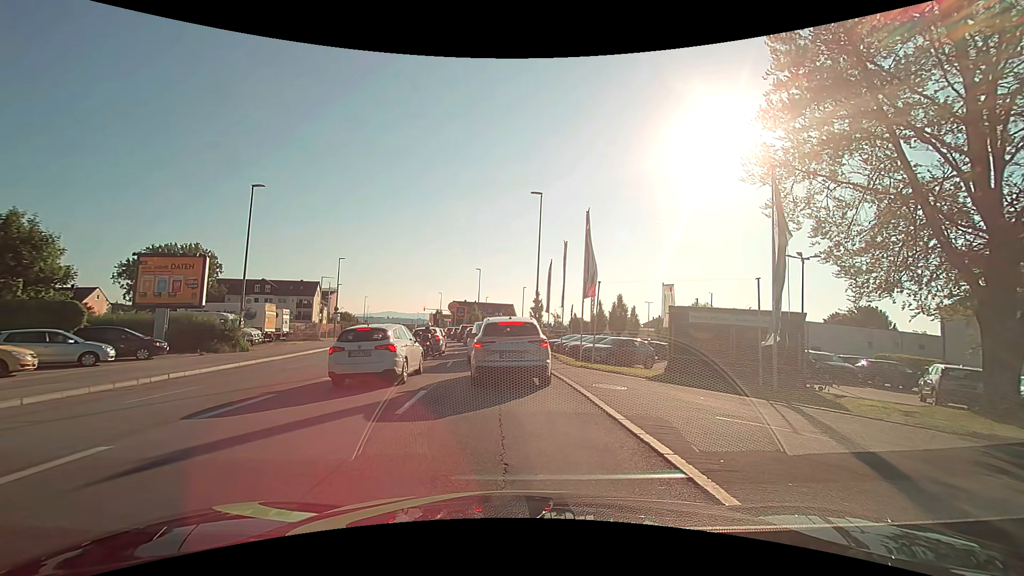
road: tertiary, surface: asphalt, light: Day
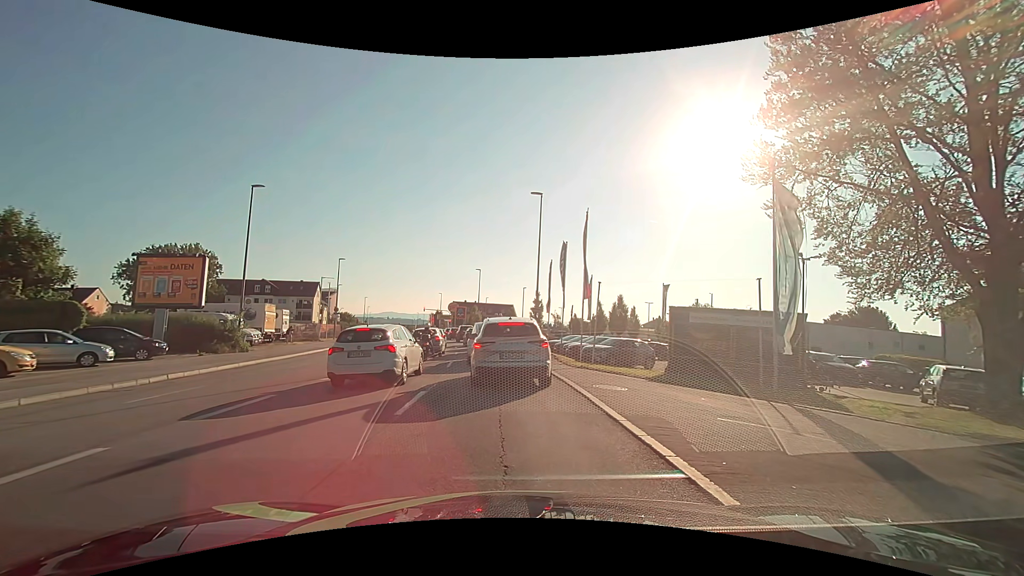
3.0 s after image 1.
(0.0, 0.0) m; 0°
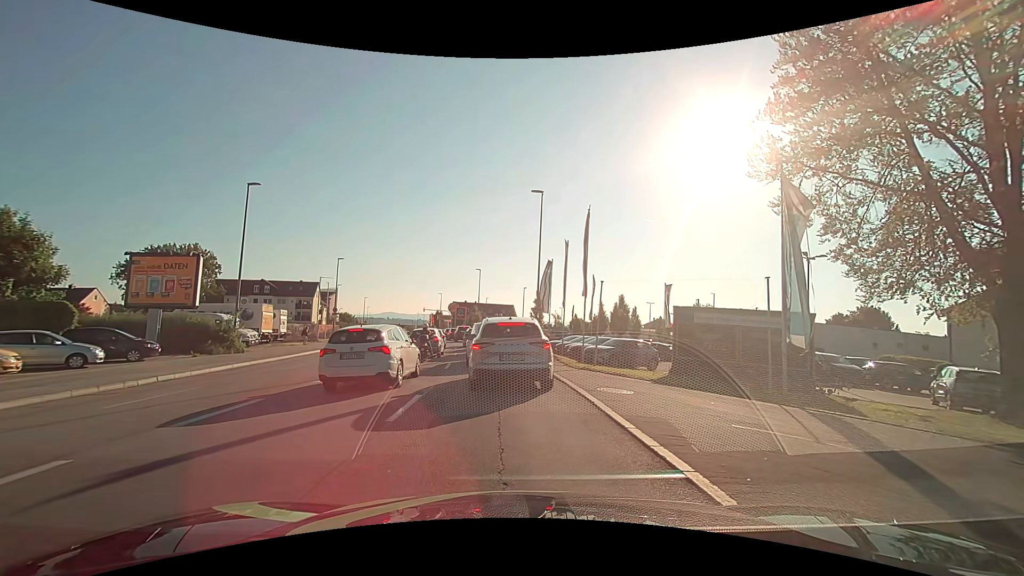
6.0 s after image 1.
(0.0, +0.6) m; 0°
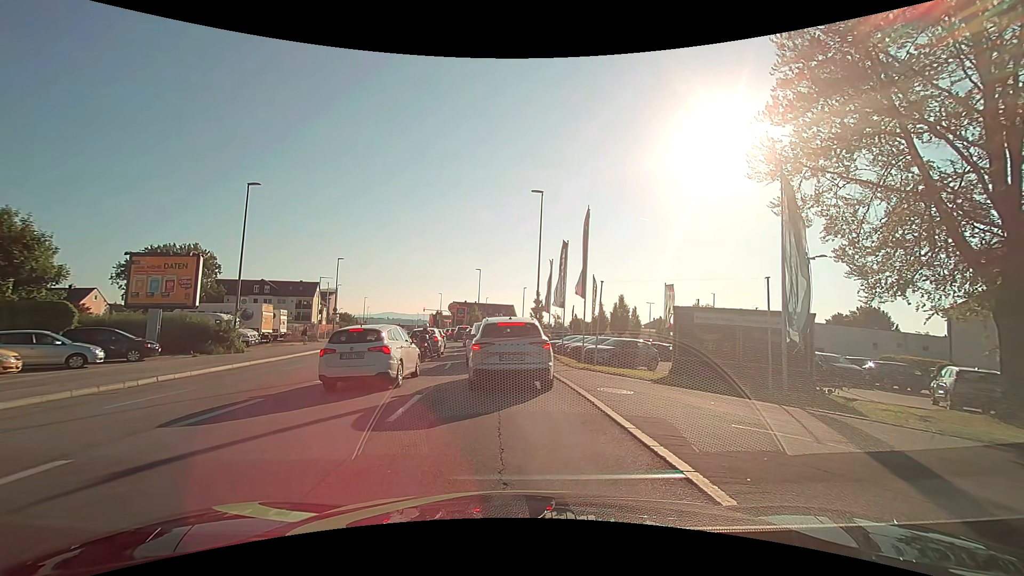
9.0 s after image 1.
(0.0, 0.0) m; 0°
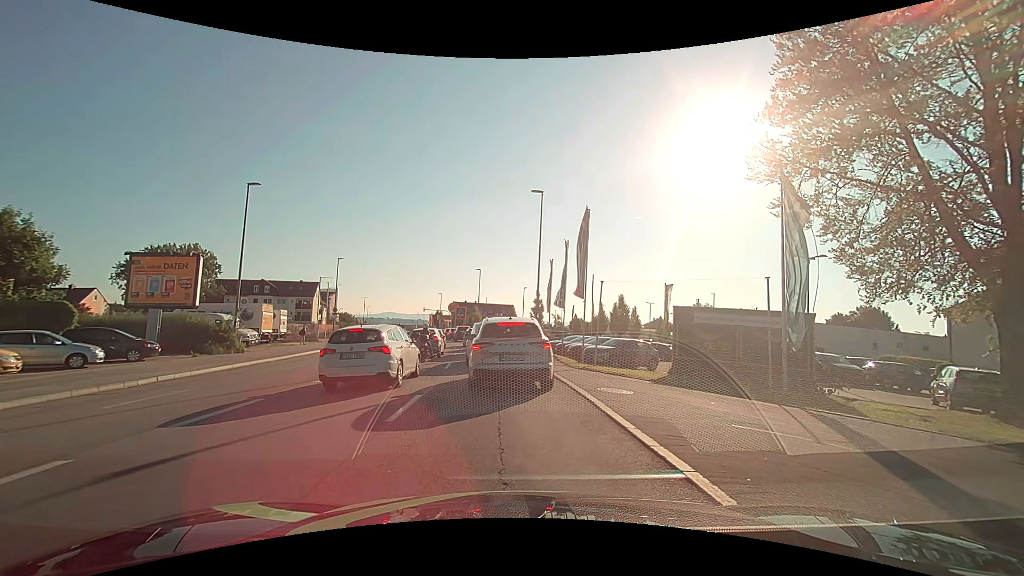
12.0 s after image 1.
(0.0, 0.0) m; 0°
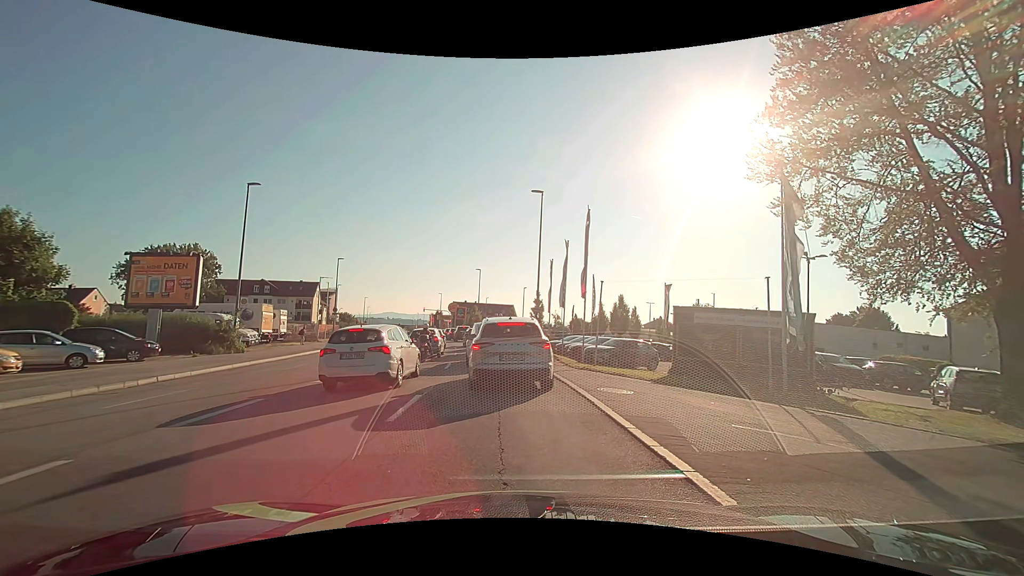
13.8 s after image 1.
(0.0, 0.0) m; 0°
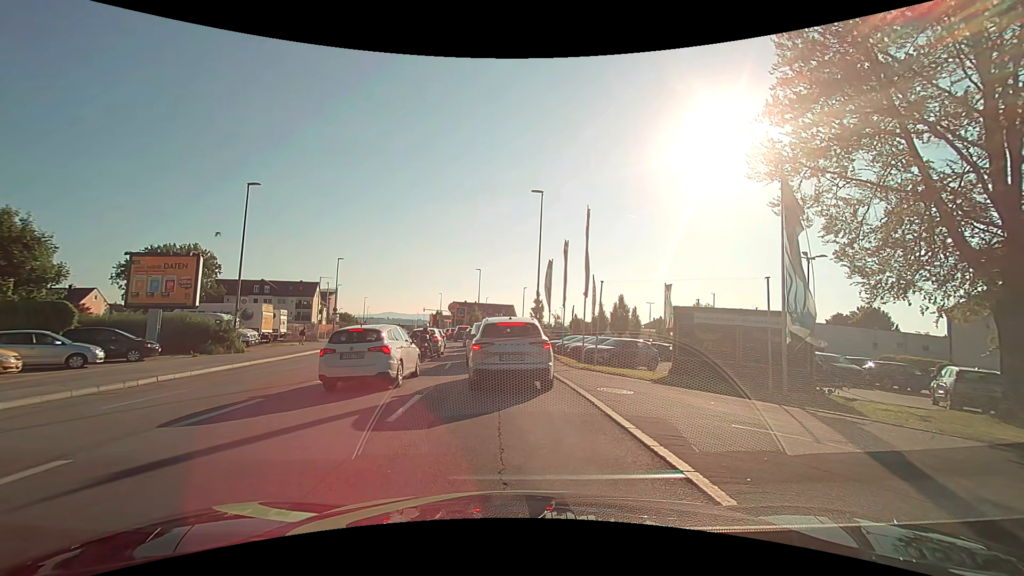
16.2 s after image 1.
(0.0, 0.0) m; 0°
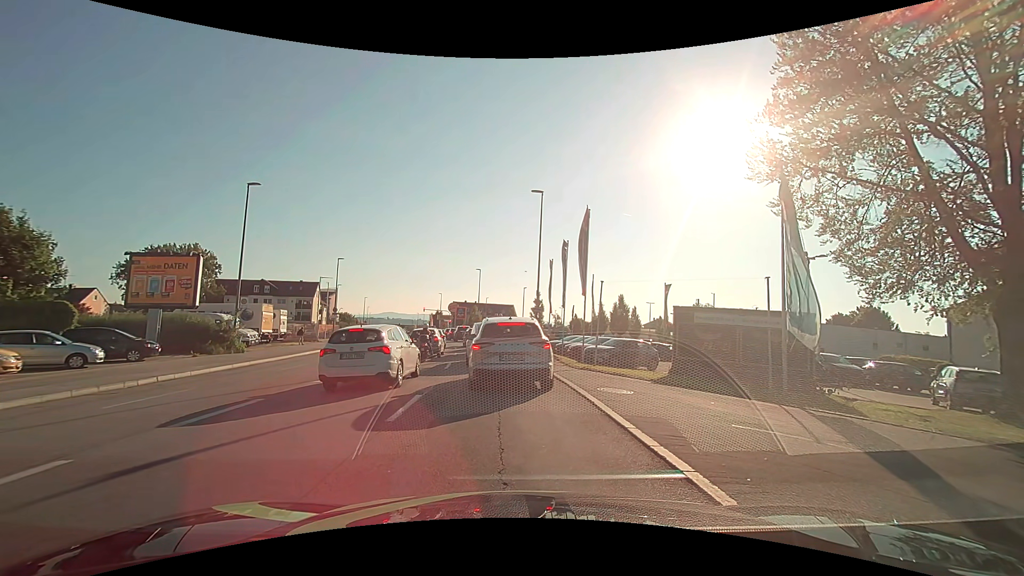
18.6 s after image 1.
(0.0, 0.0) m; 0°
